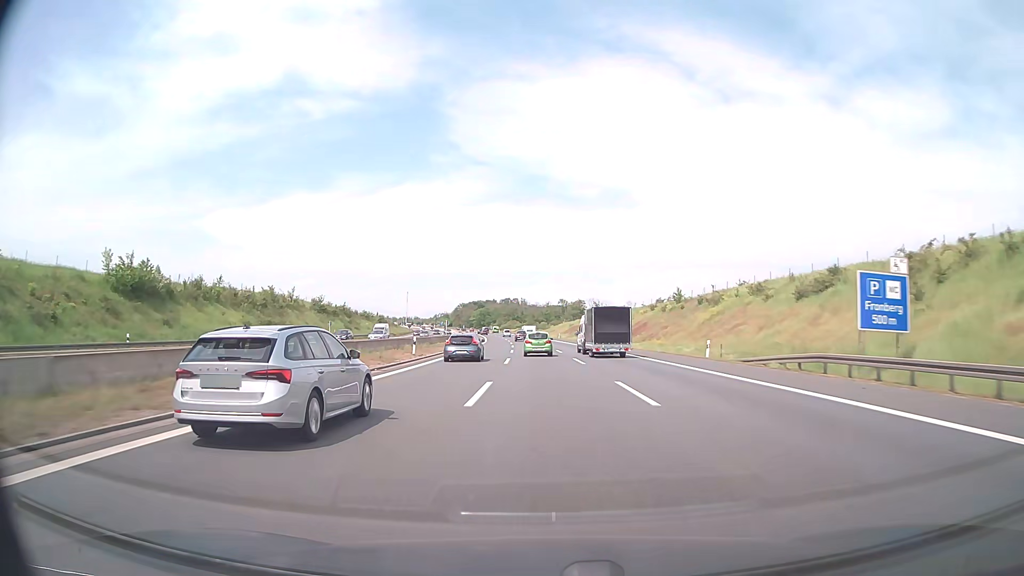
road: motorway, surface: asphalt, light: Day
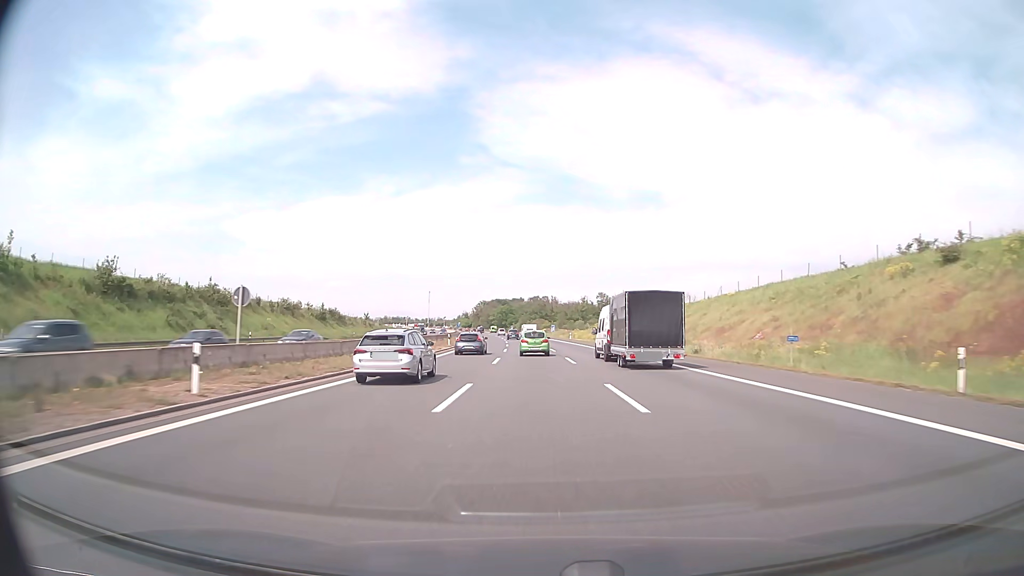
(-2.7, +73.2) m; -3°
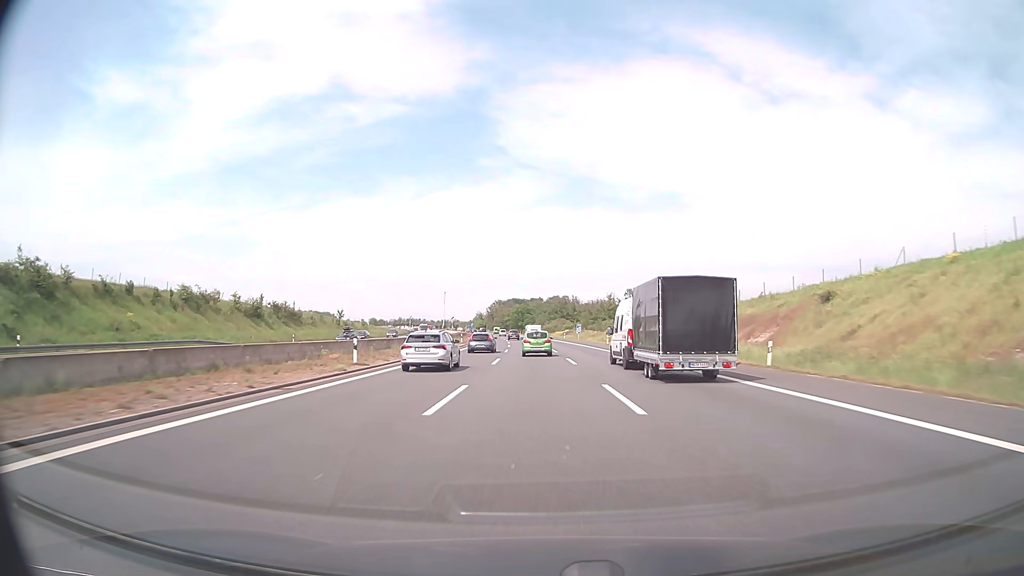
(-0.5, +36.5) m; -2°
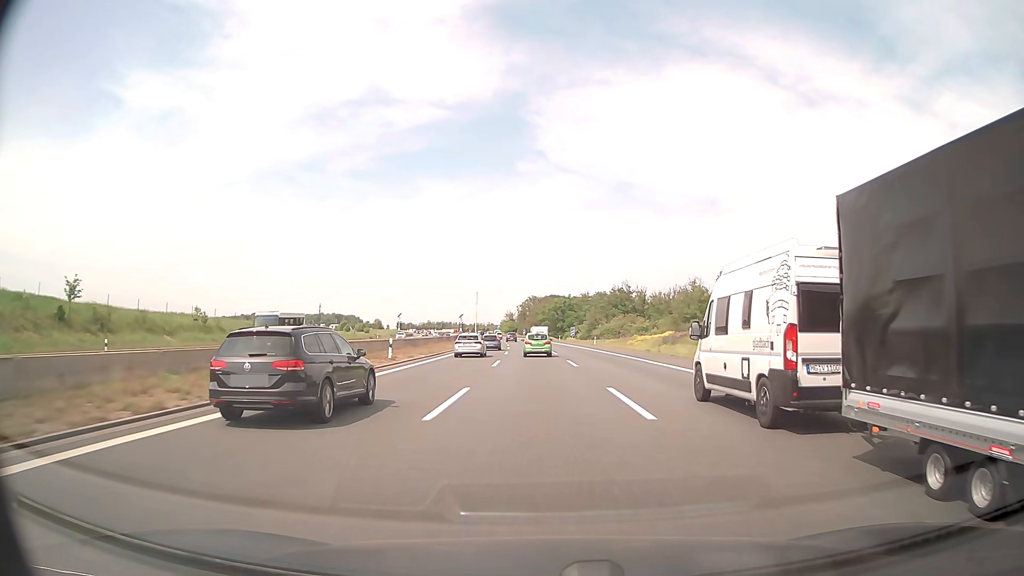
(-2.9, +90.3) m; -3°
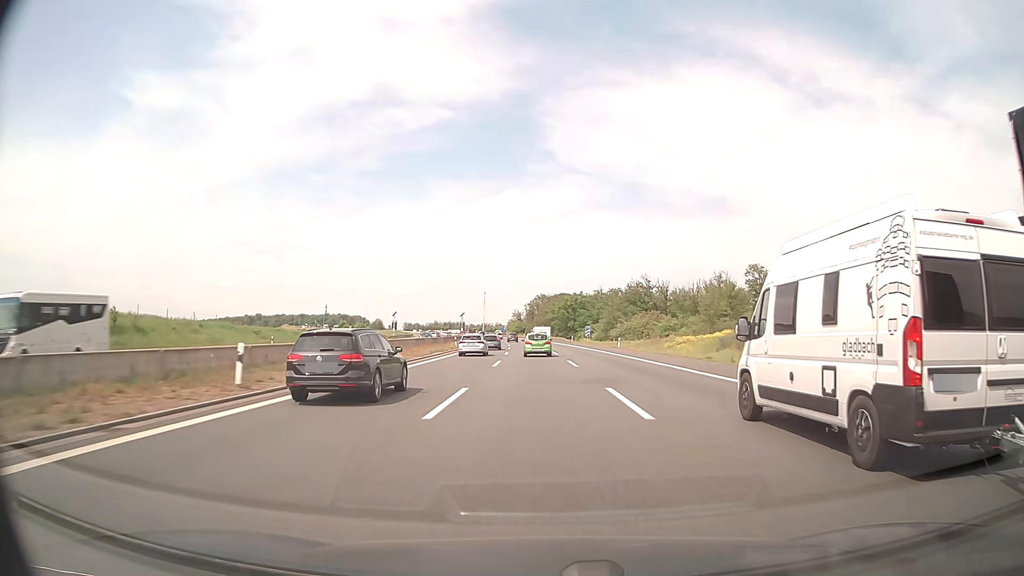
(-0.1, +18.2) m; -1°
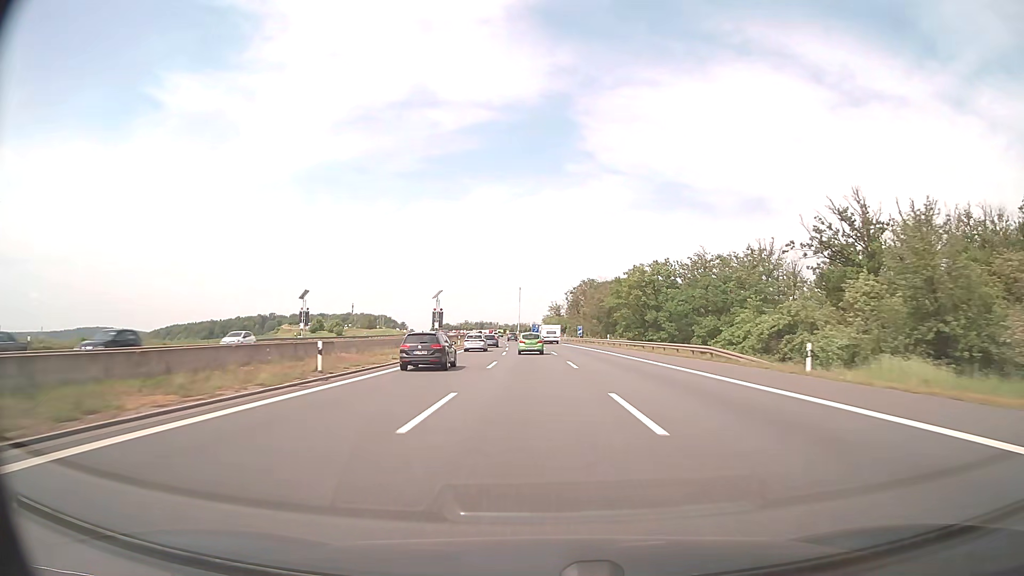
(-2.8, +91.8) m; -3°
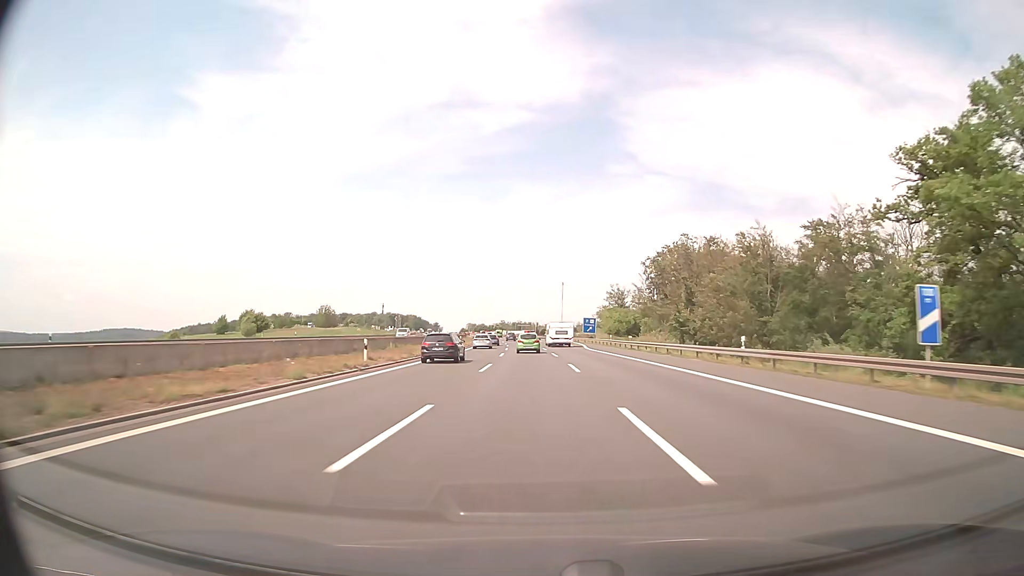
(-2.9, +93.0) m; -4°
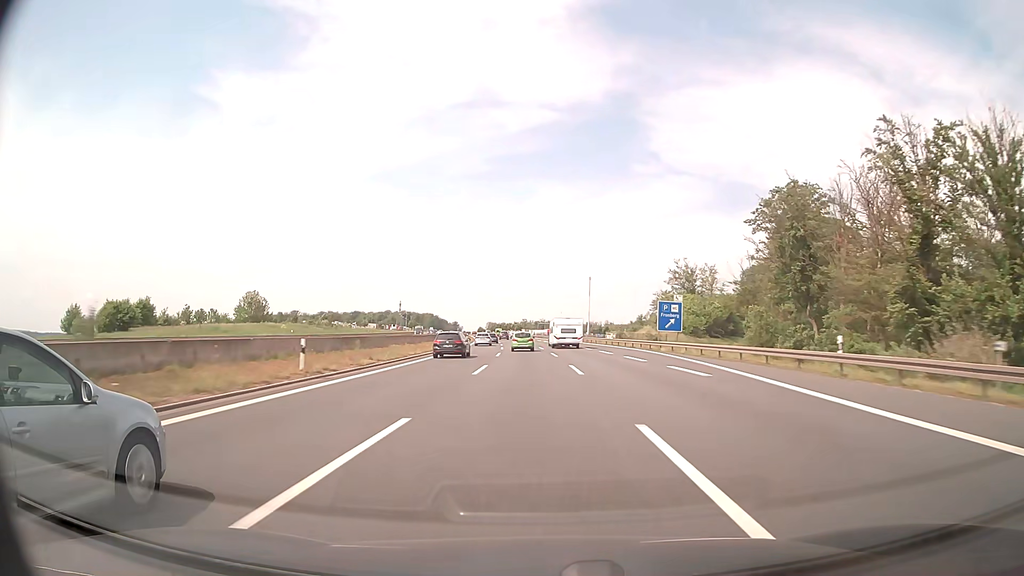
(-1.0, +56.4) m; -2°
(0, +10) (0, +20) (0, +30) (0, +40) (-1, +50) (-1, +60) (-2, +70) (-2, +80) (-3, +90) (-4, +100) m
